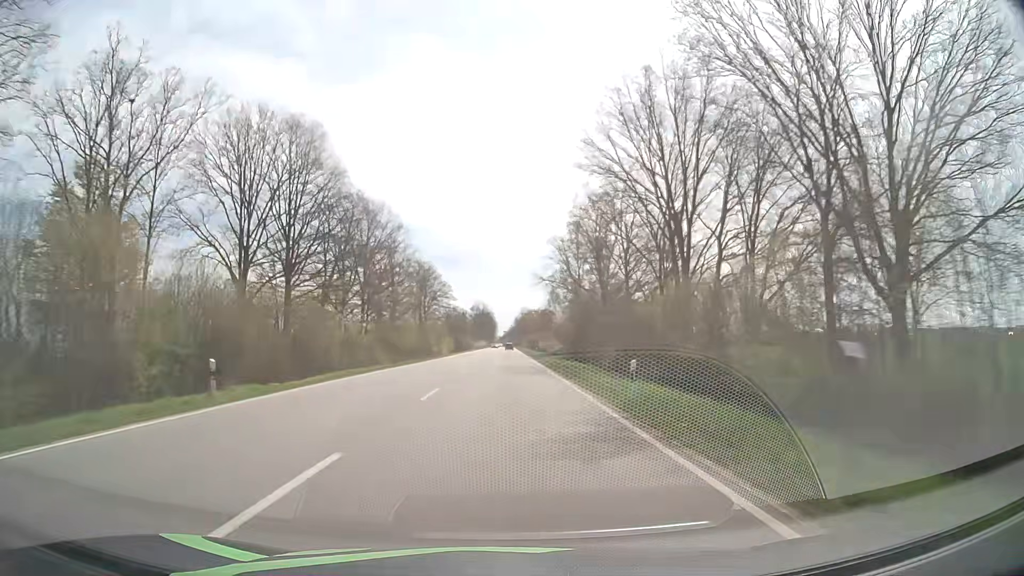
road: primary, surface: asphalt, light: Day
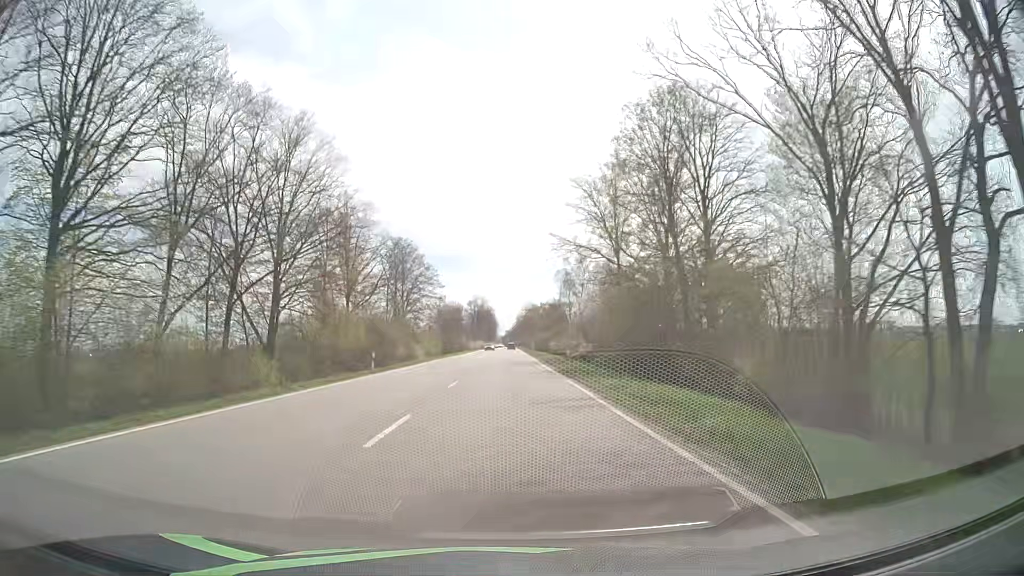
(-0.1, +31.2) m; 0°
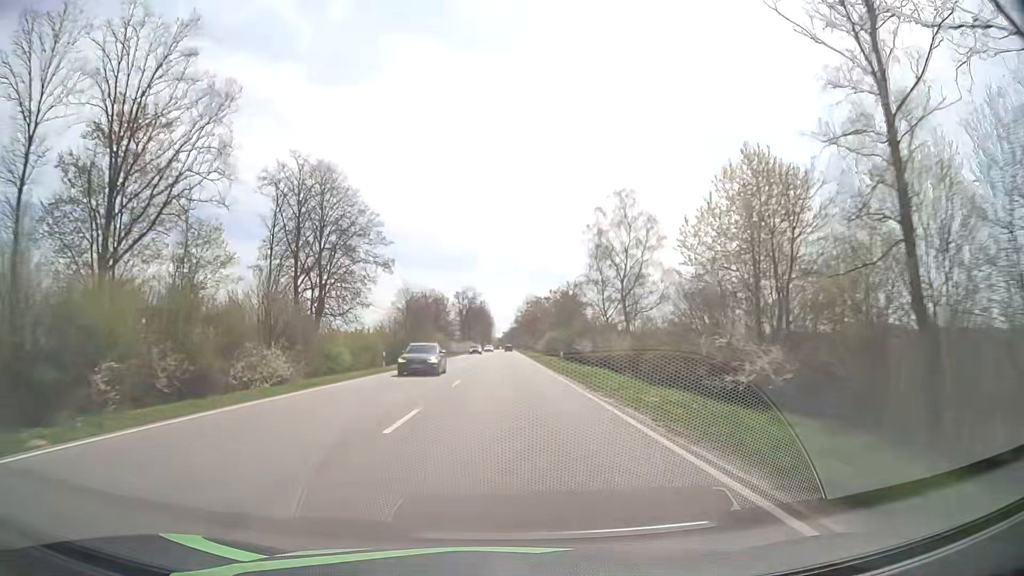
(+0.2, +46.9) m; 0°
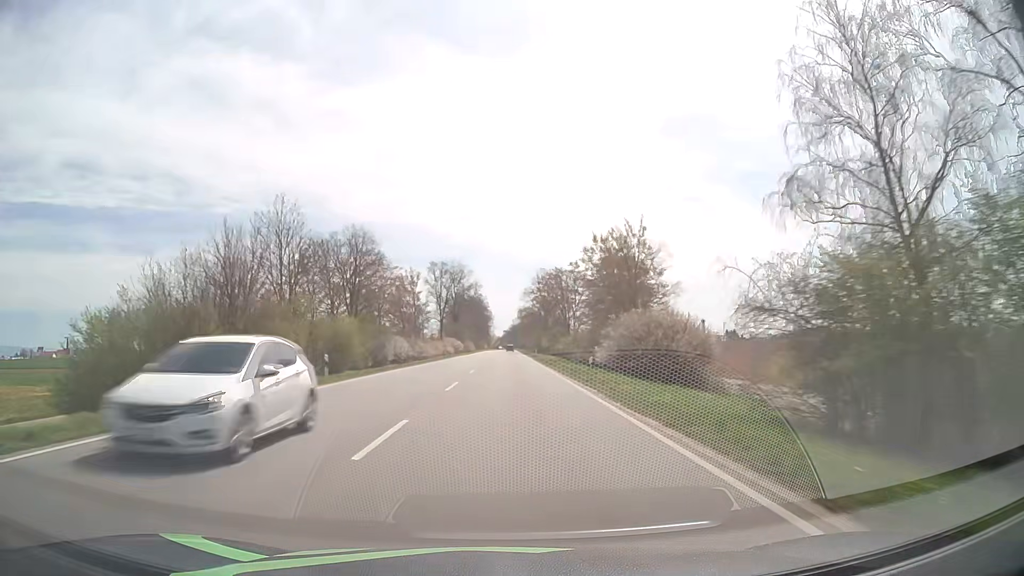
(0.0, +62.4) m; 0°
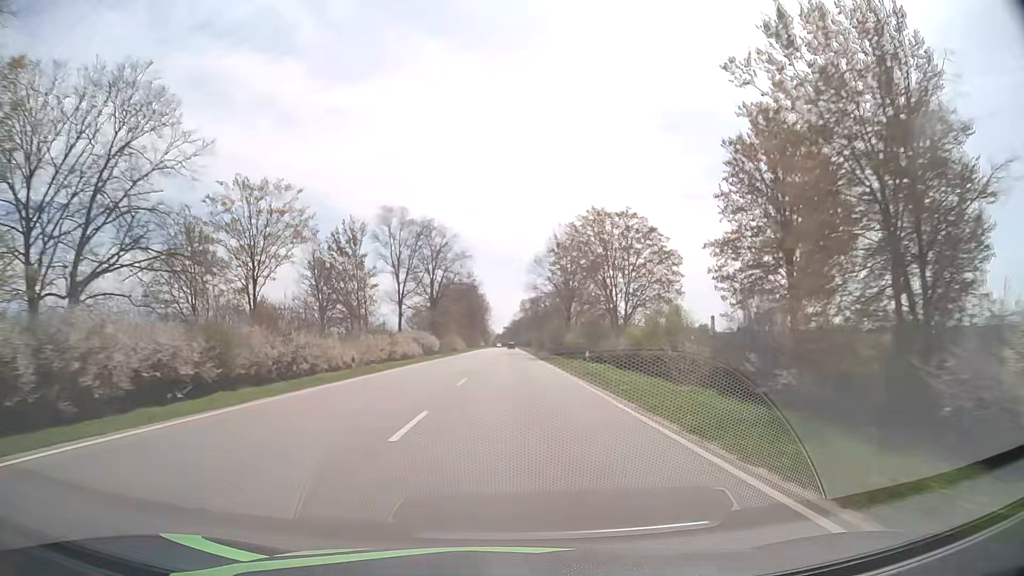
(-0.4, +46.6) m; -1°
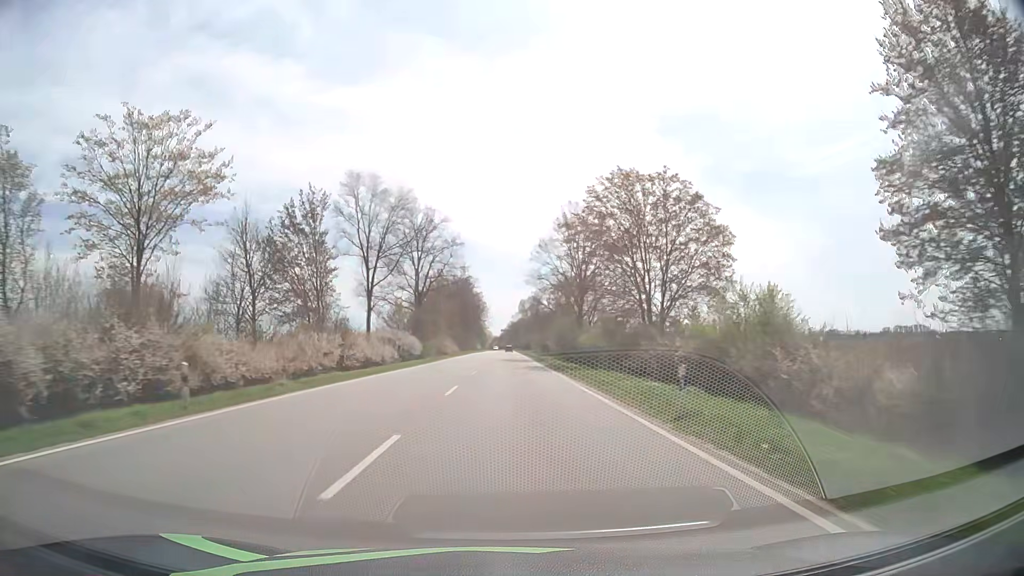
(0.0, +15.5) m; 0°
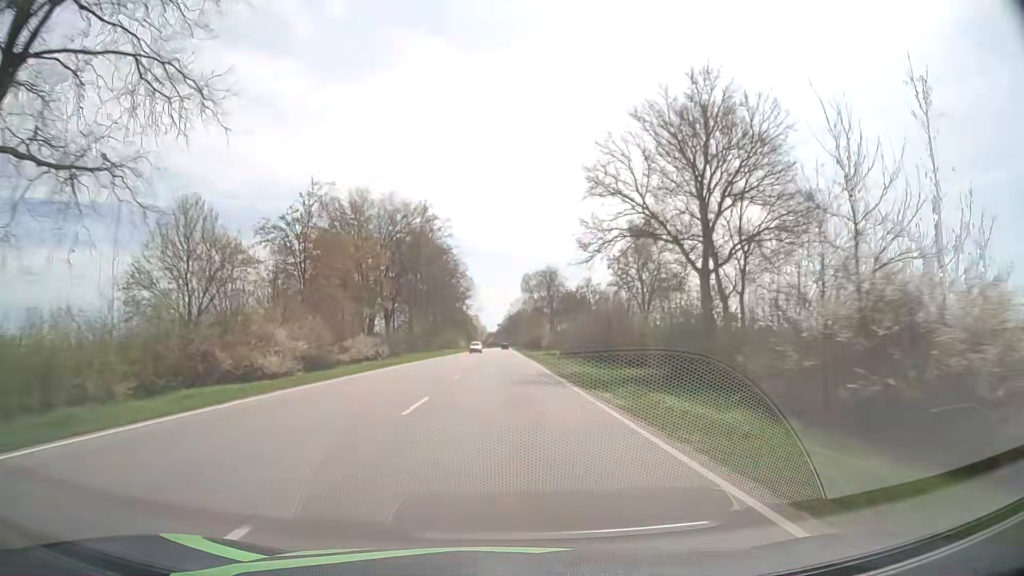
(+0.2, +77.4) m; 0°
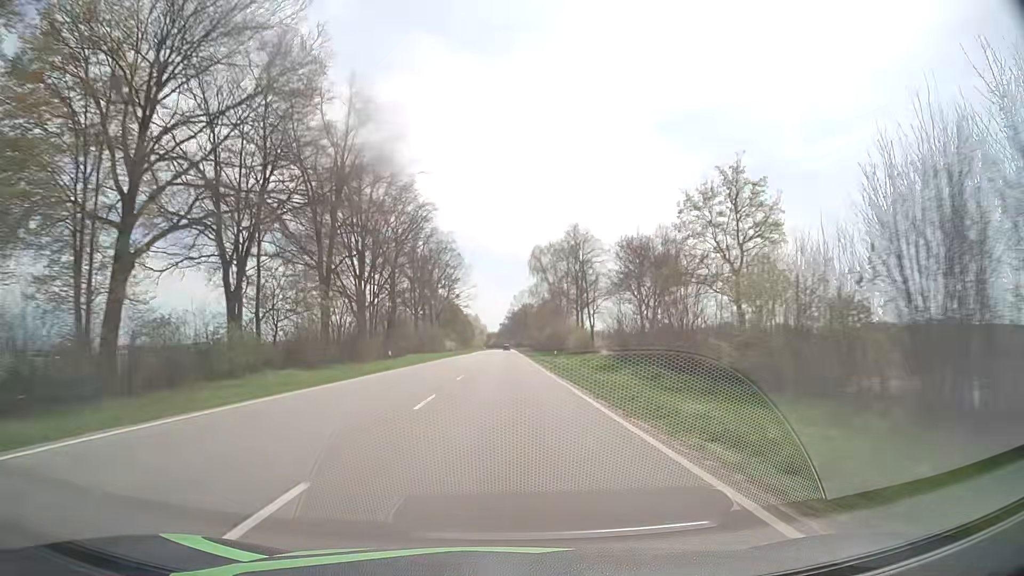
(-0.3, +46.5) m; -1°
(0, +10) (0, +20) (0, +30) (0, +40) (0, +50) (0, +60) (0, +70) (0, +80) (0, +90) (0, +100) m
